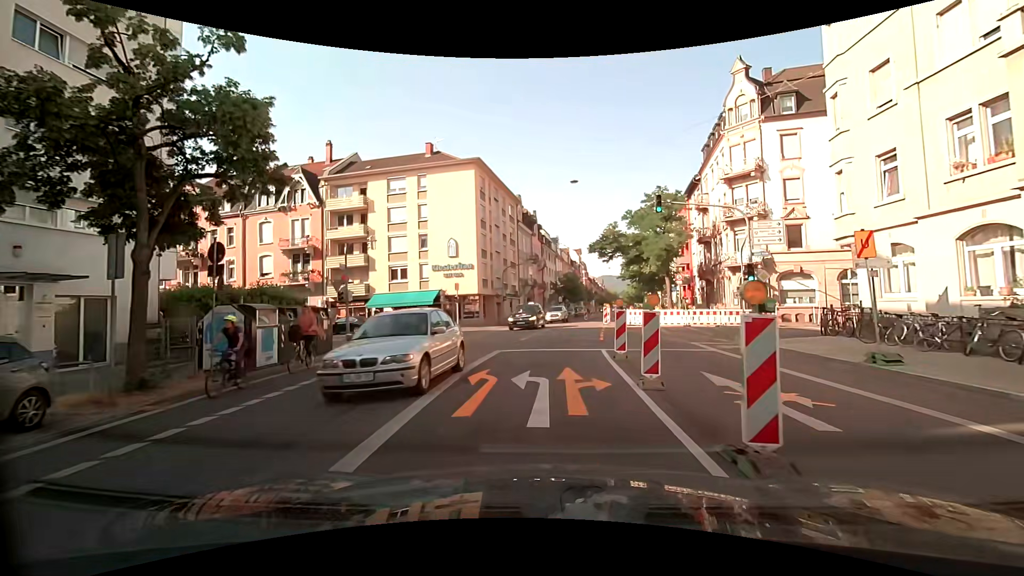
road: secondary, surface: asphalt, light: Day
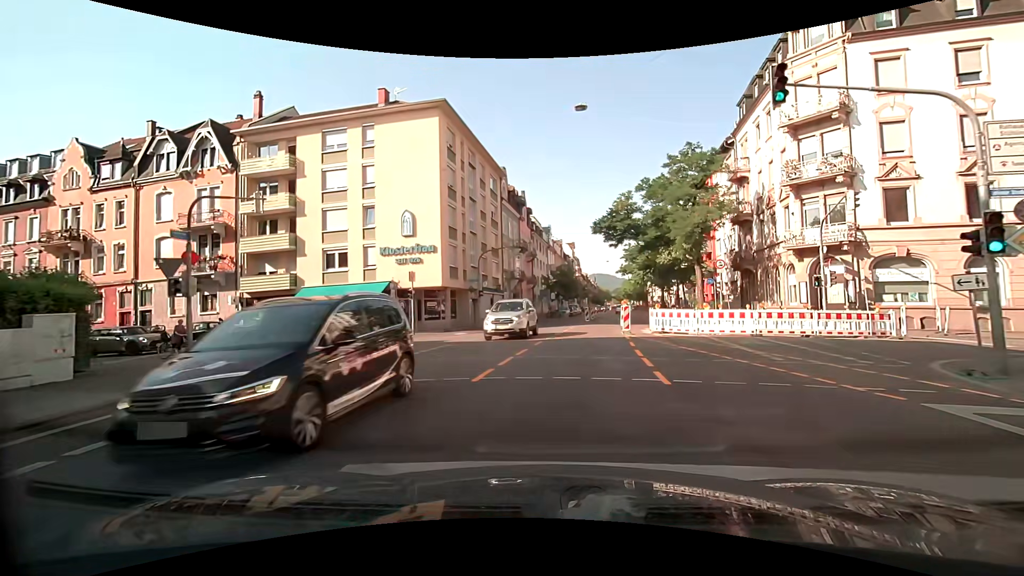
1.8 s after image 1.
(+0.1, +11.9) m; +2°
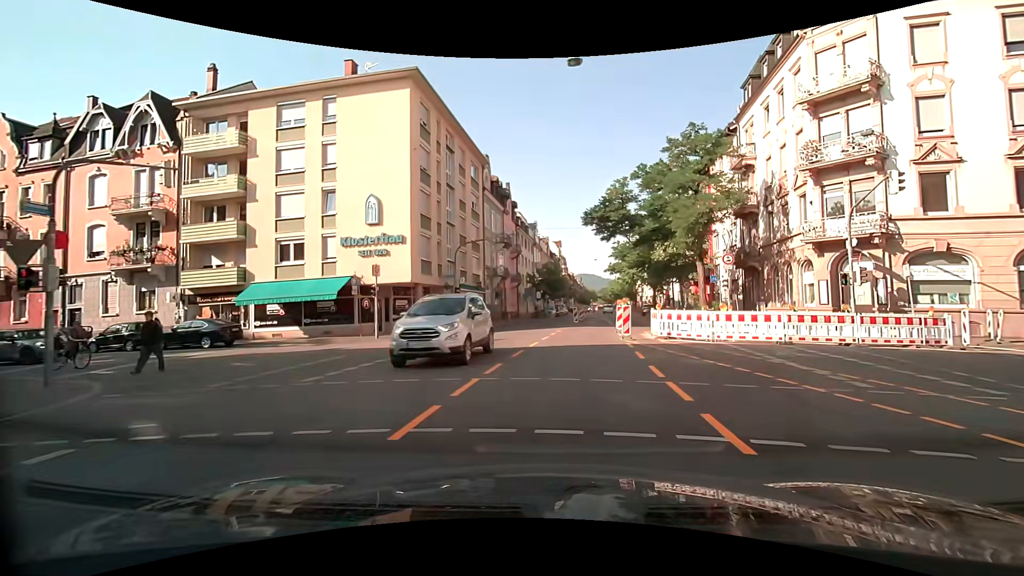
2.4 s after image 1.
(0.0, +3.9) m; 0°
